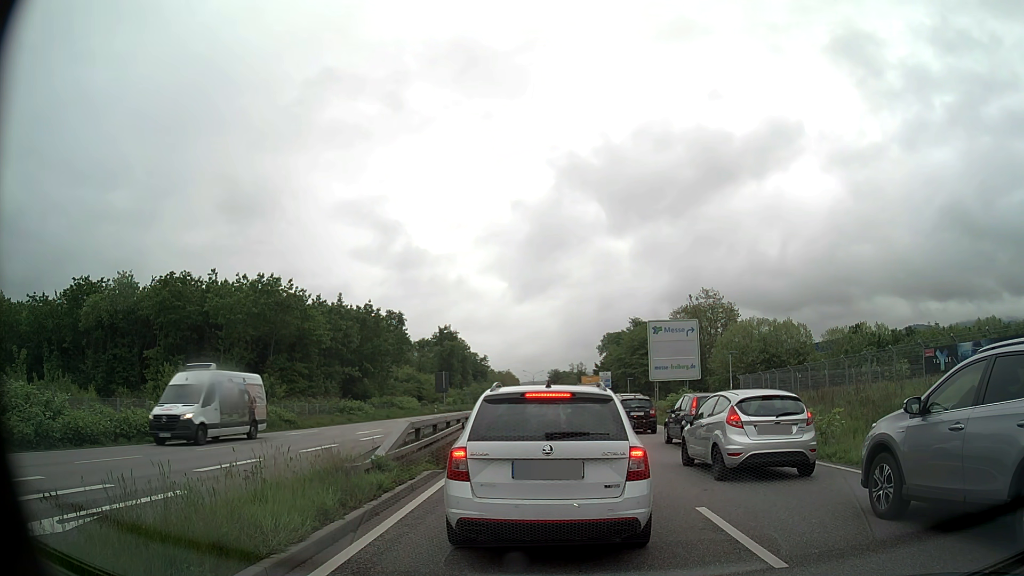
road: primary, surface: asphalt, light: Day
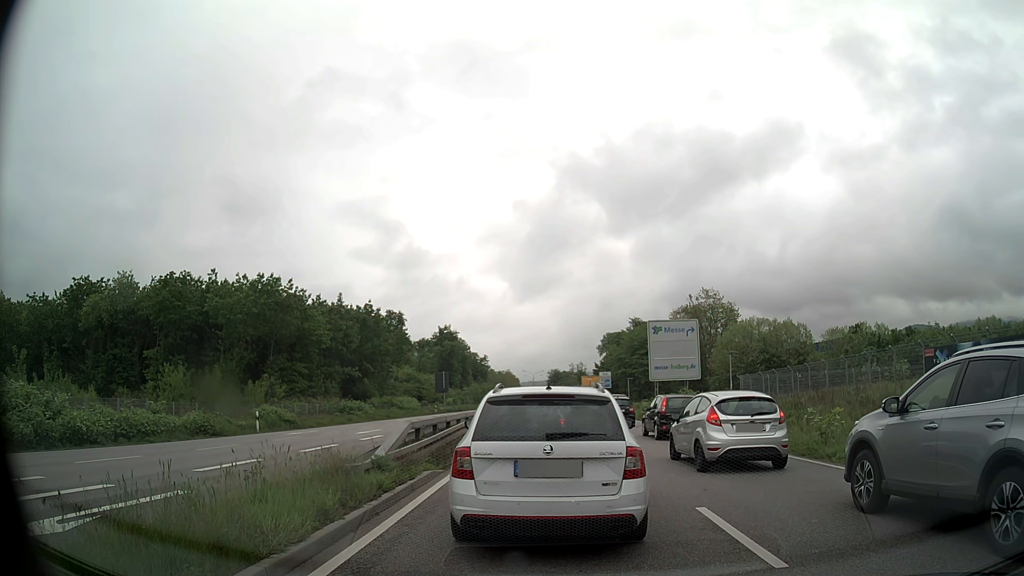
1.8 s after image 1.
(0.0, 0.0) m; 0°
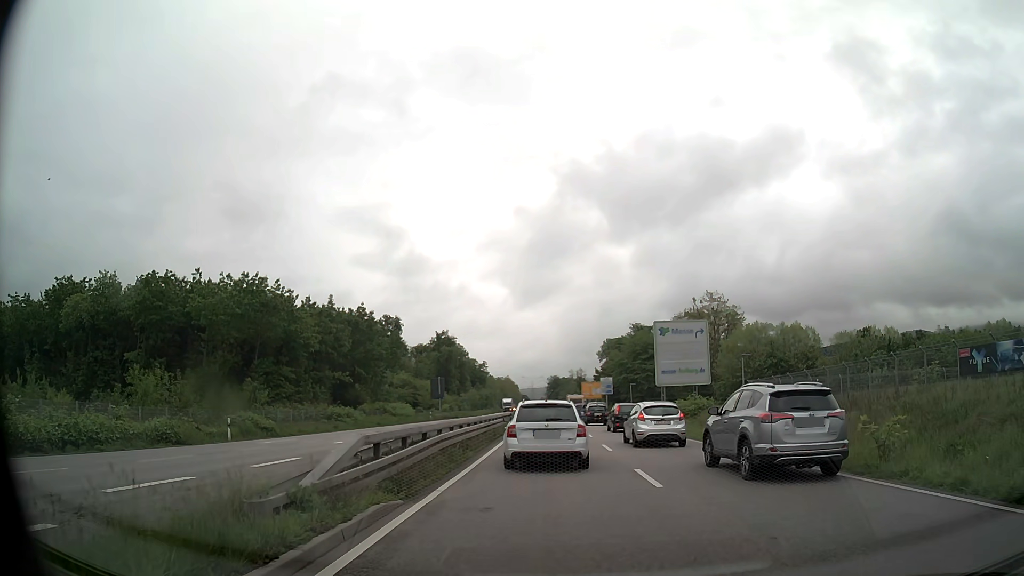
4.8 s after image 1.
(0.0, +3.5) m; 0°
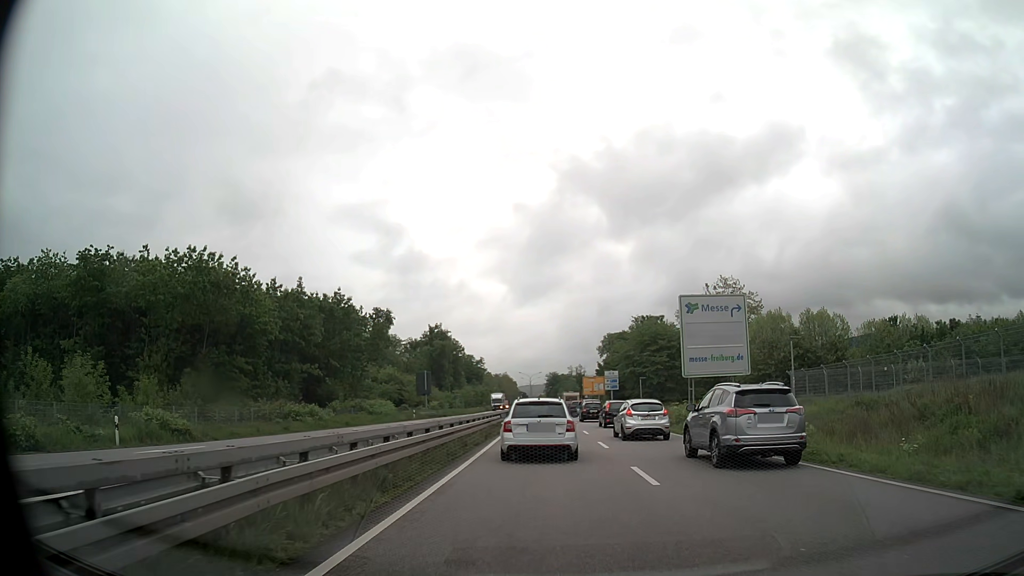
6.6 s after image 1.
(0.0, +9.5) m; 0°
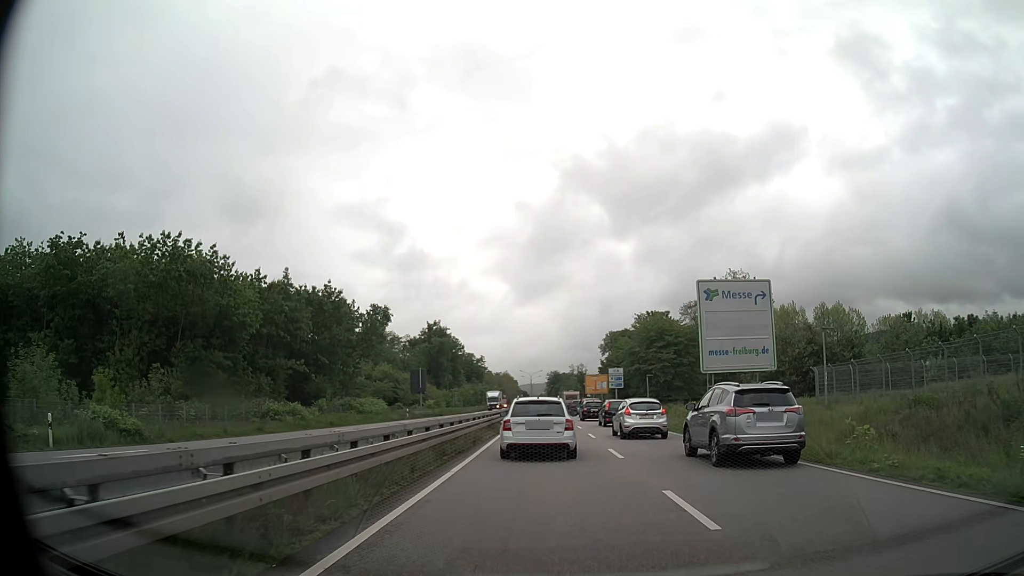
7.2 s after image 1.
(0.0, +4.0) m; 0°
